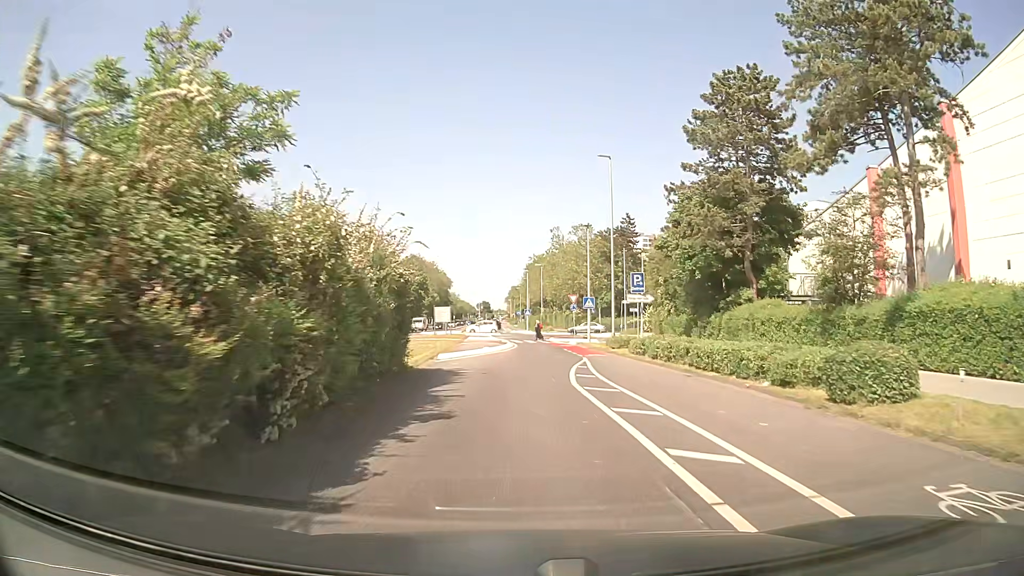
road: secondary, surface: asphalt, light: Day
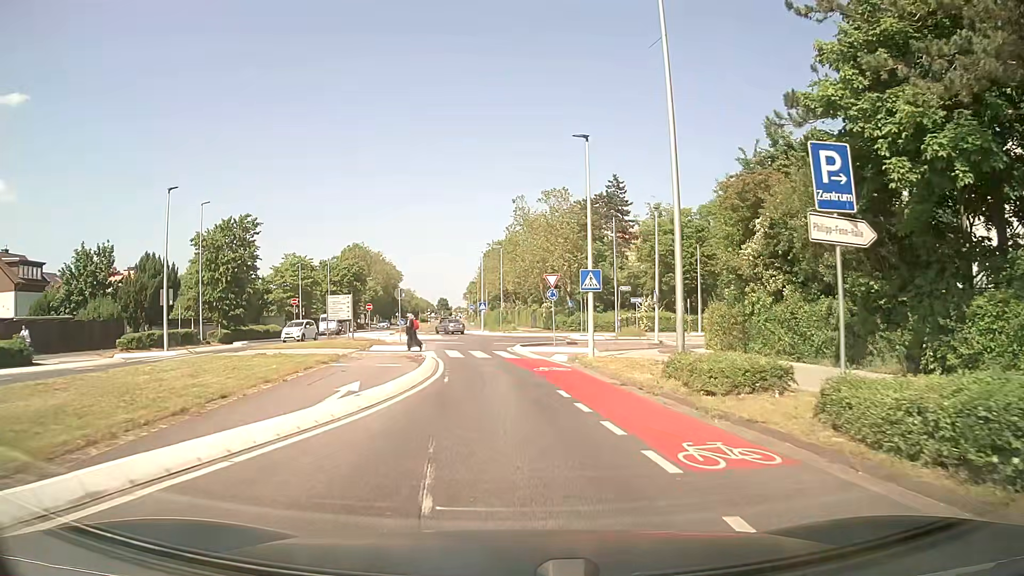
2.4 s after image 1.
(+0.7, +22.0) m; +3°
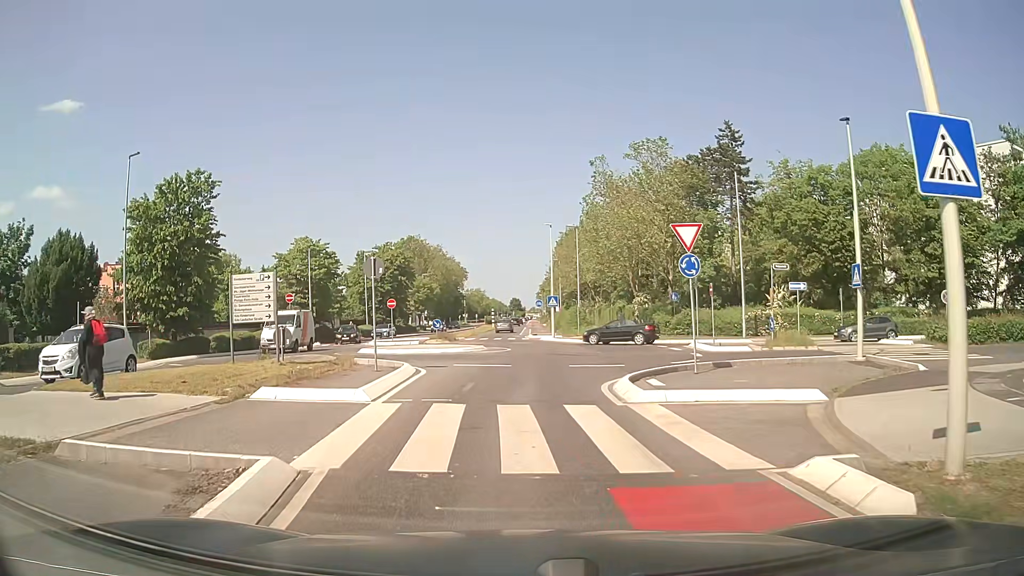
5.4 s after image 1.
(-0.4, +18.2) m; -6°
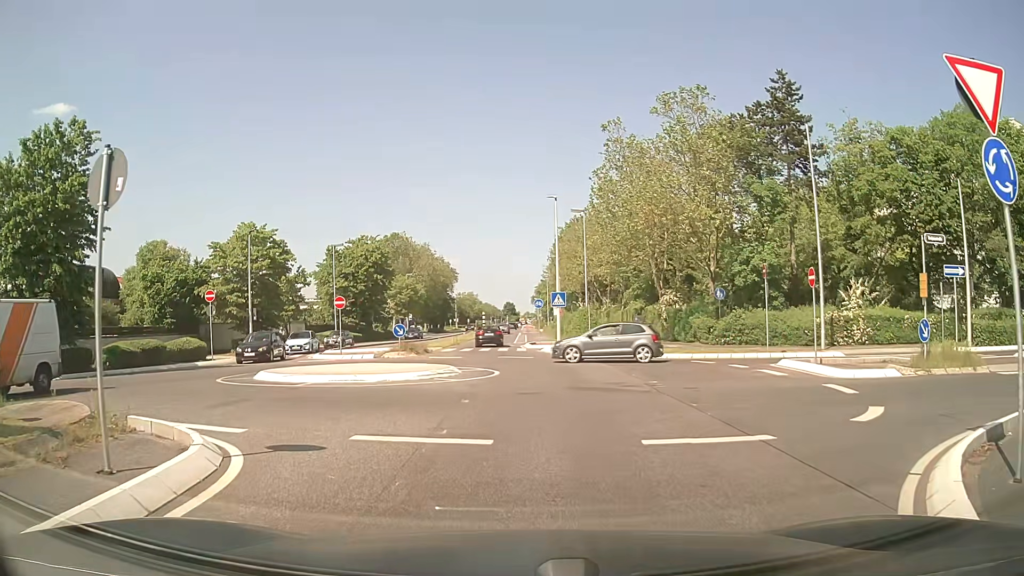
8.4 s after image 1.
(-0.1, +11.9) m; 0°
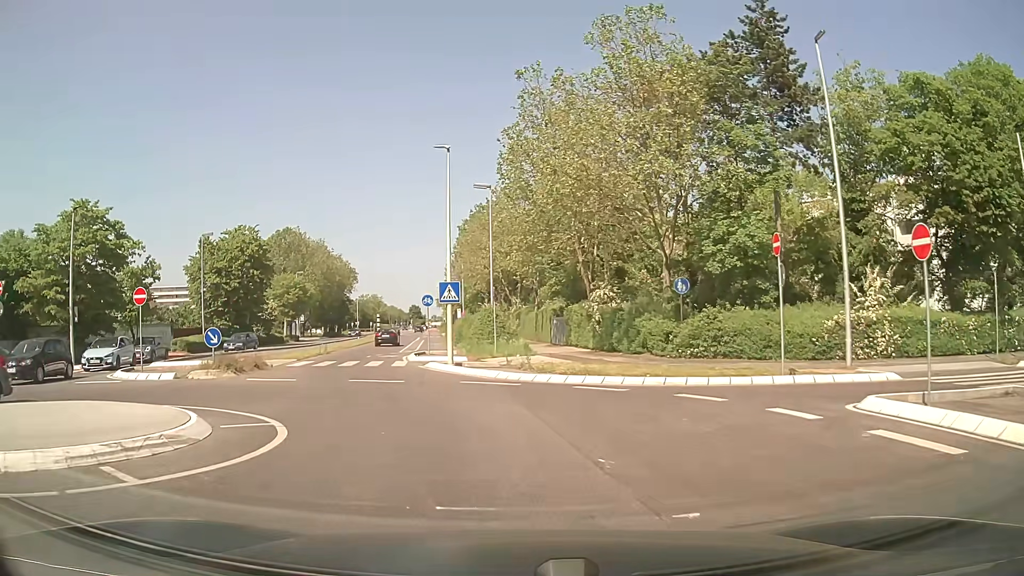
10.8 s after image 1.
(+1.0, +11.0) m; +8°
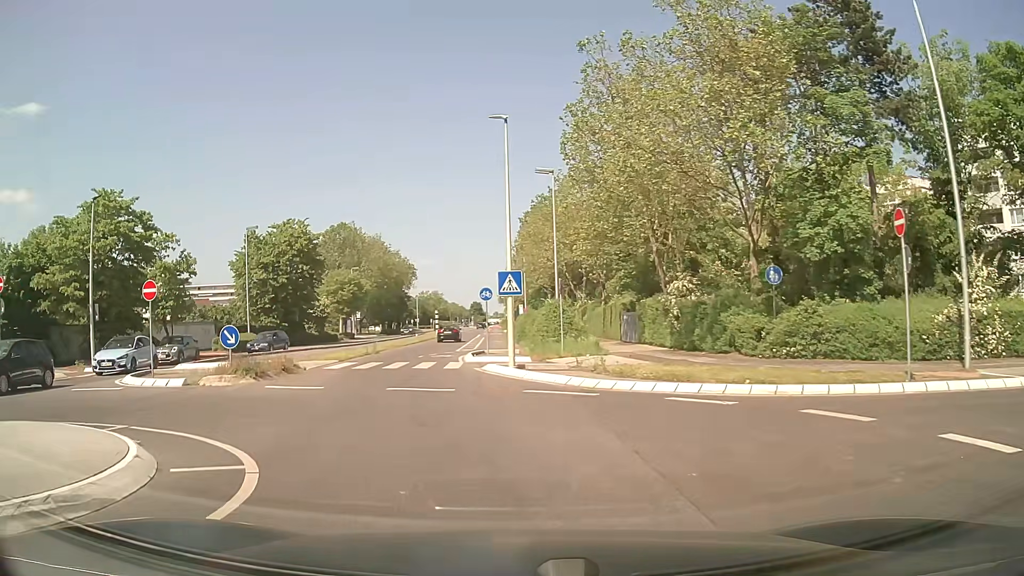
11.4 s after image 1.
(-0.2, +3.3) m; -6°
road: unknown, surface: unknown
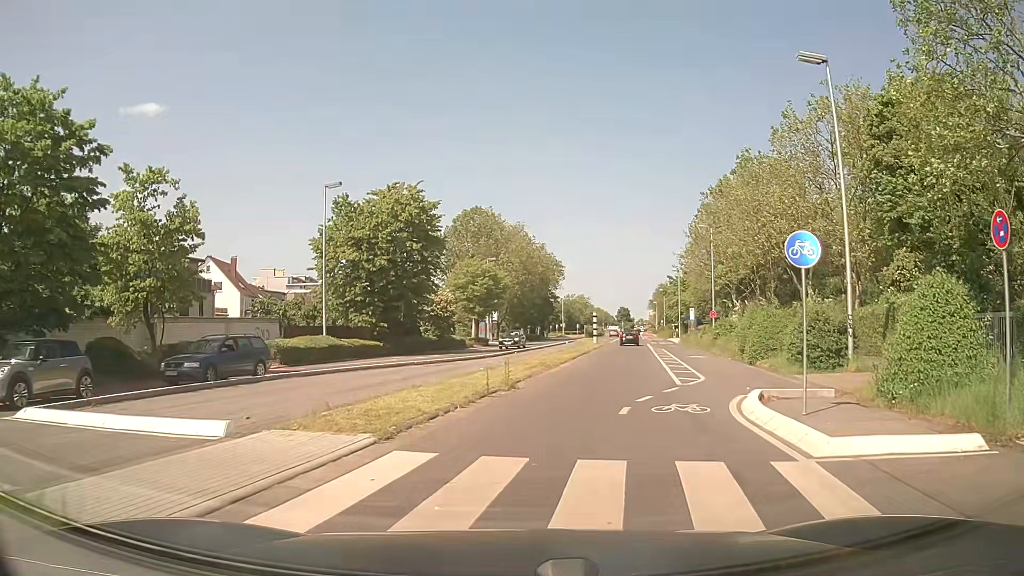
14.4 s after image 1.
(-3.5, +18.7) m; -12°
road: secondary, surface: asphalt
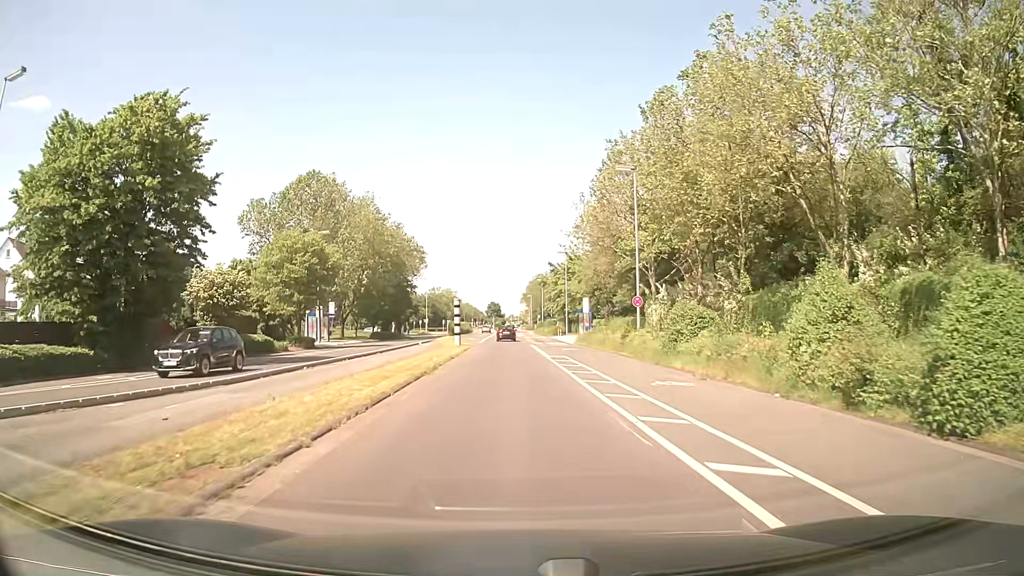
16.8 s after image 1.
(+2.5, +20.3) m; +11°
(0, +10) (0, +20) (-1, +30) (-1, +40) (-1, +50) (-1, +60) (-2, +70) (-2, +80) (-2, +90) (-2, +100) m
